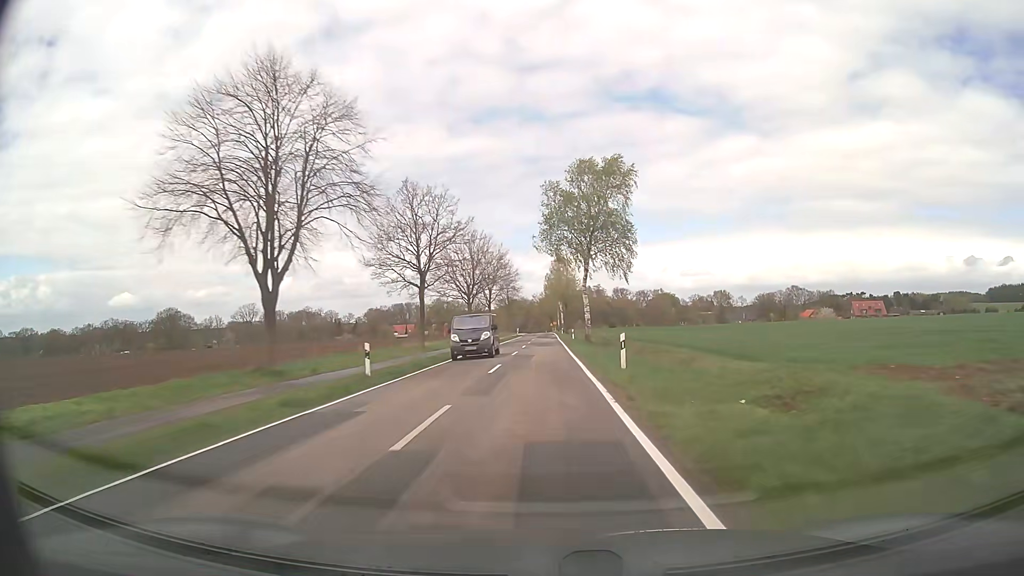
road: secondary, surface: asphalt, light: Day
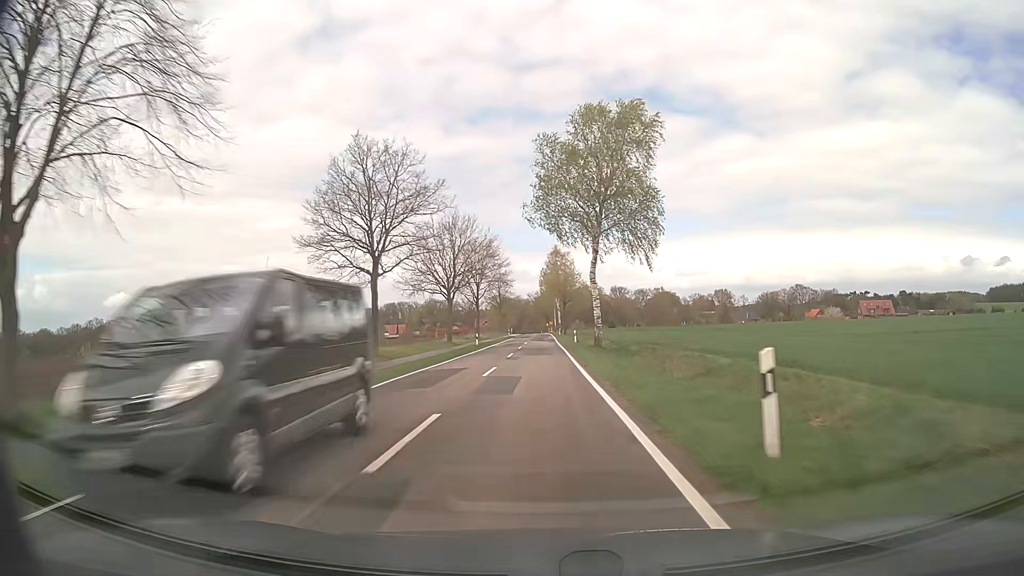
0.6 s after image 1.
(+0.1, +13.1) m; +1°
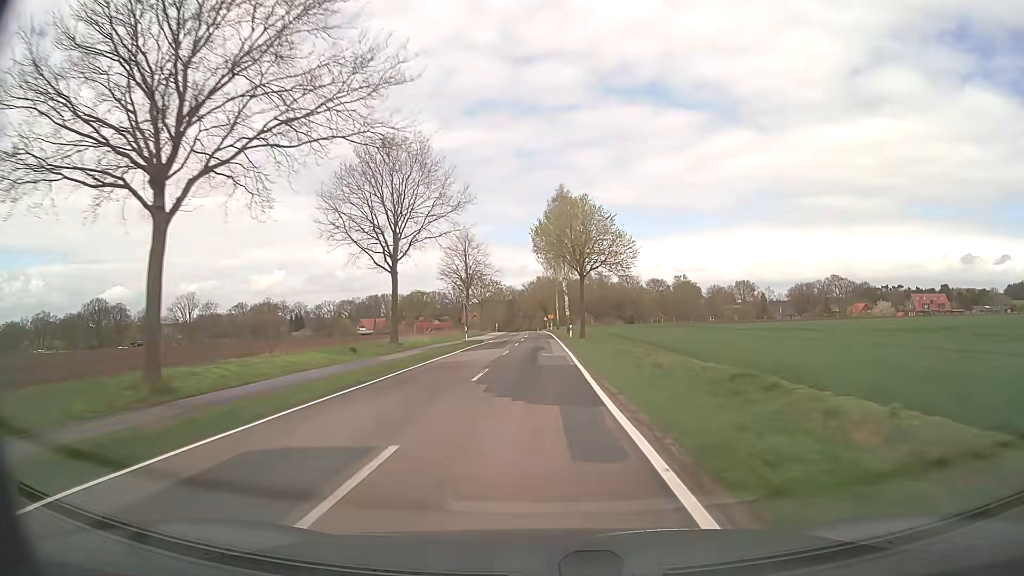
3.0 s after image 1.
(+0.2, +50.9) m; 0°
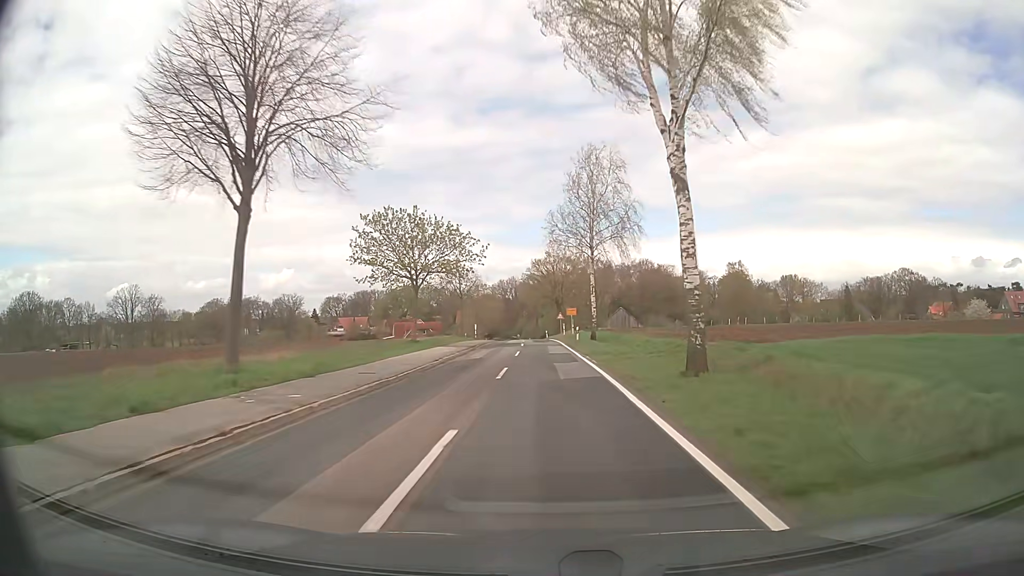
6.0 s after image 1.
(-0.5, +58.6) m; -1°
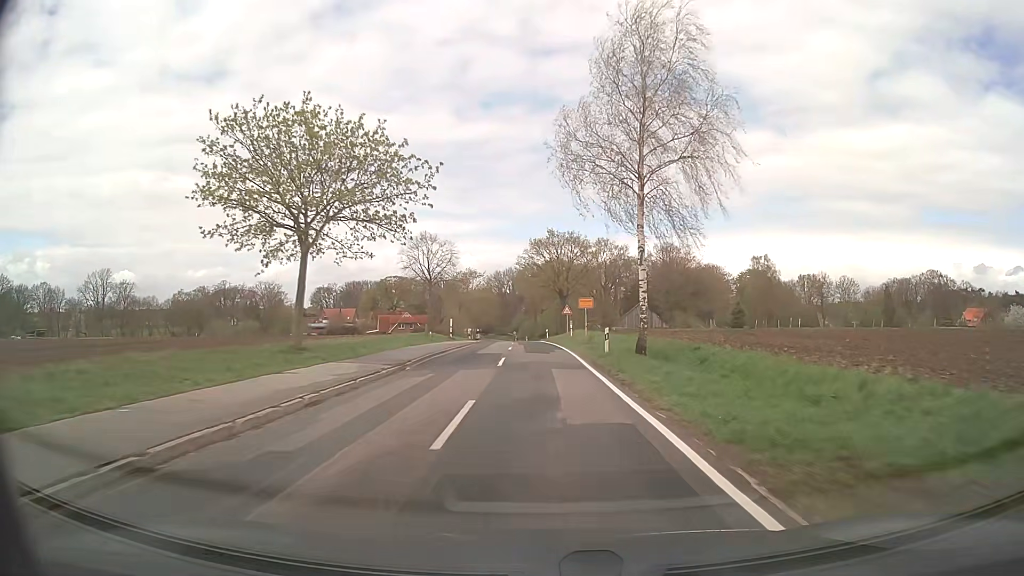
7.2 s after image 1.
(-0.1, +20.9) m; -1°
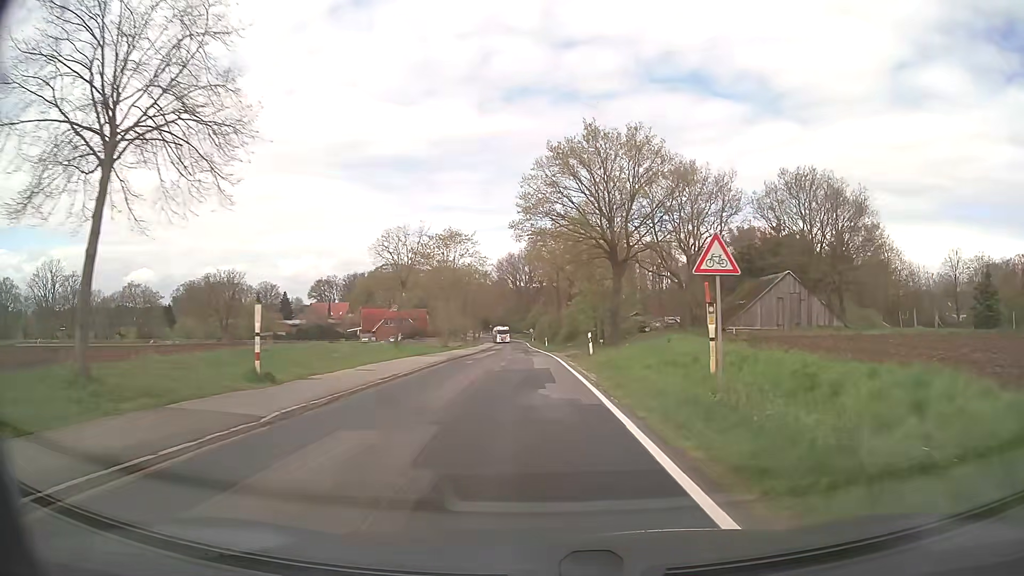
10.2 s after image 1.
(-0.2, +43.5) m; -1°
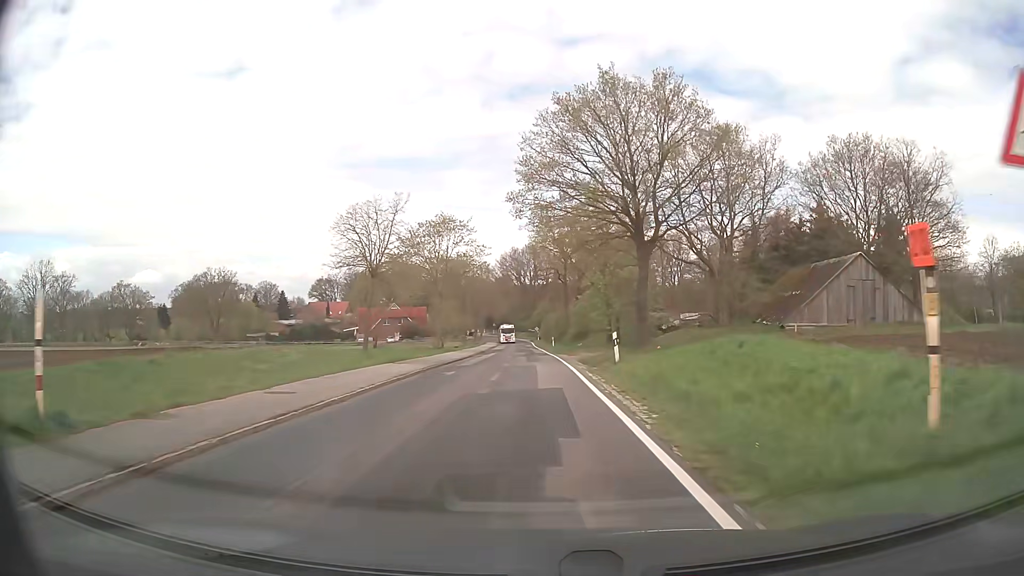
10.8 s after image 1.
(0.0, +8.4) m; 0°
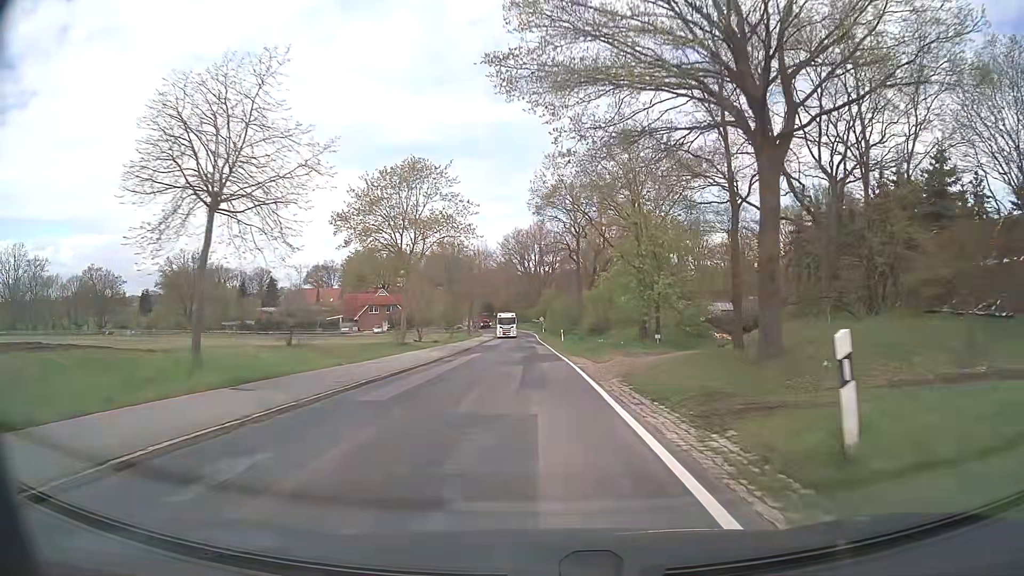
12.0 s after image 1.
(-0.1, +17.1) m; 0°
(0, +10) (0, +20) (0, +30) (0, +40) (-1, +50) (-1, +60) (-1, +70) (-2, +80) (-2, +90) (-2, +100) m
